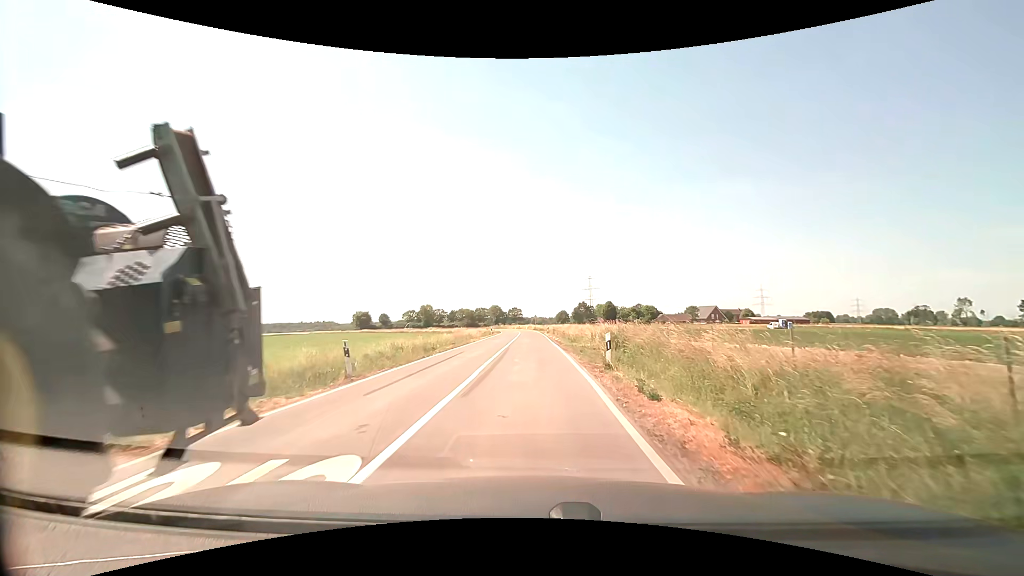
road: secondary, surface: asphalt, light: Day
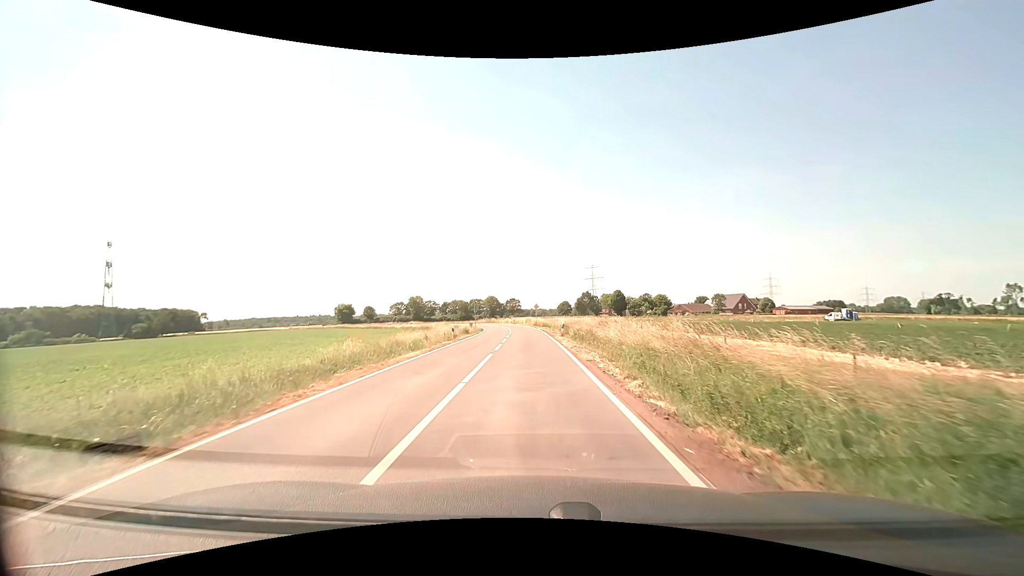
(-0.1, +30.7) m; 0°
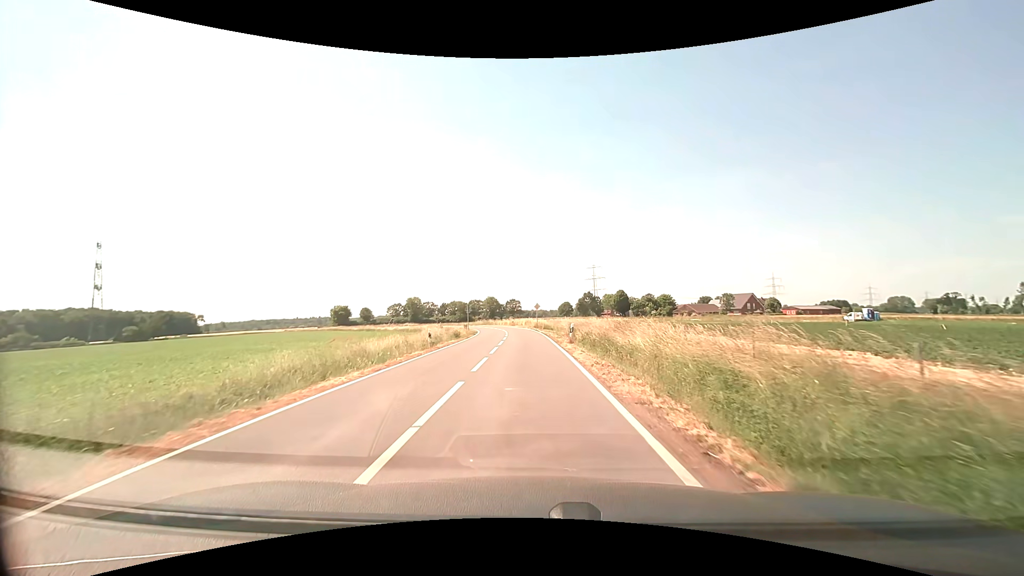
(0.0, +7.2) m; 0°
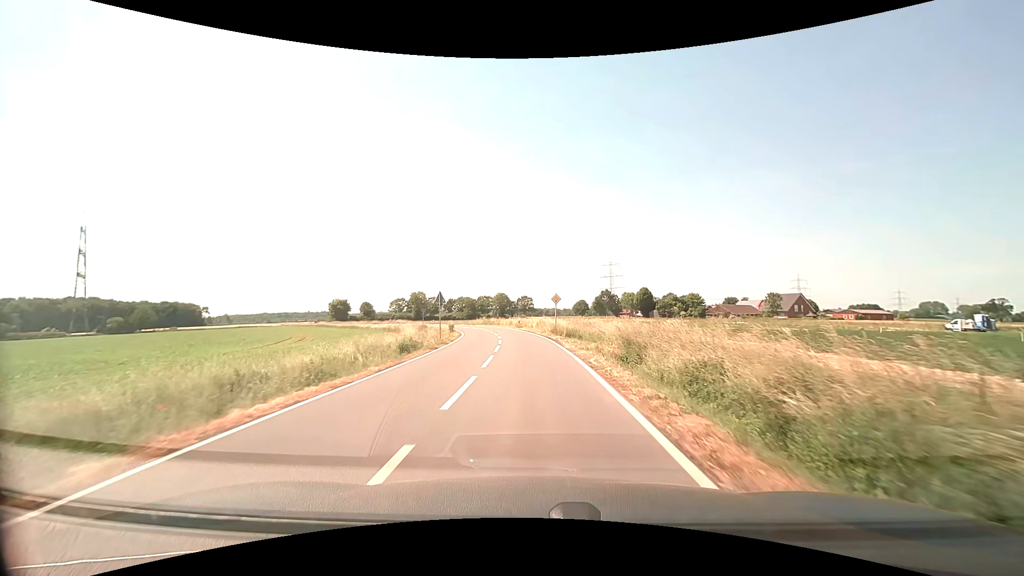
(-0.3, +22.8) m; -1°
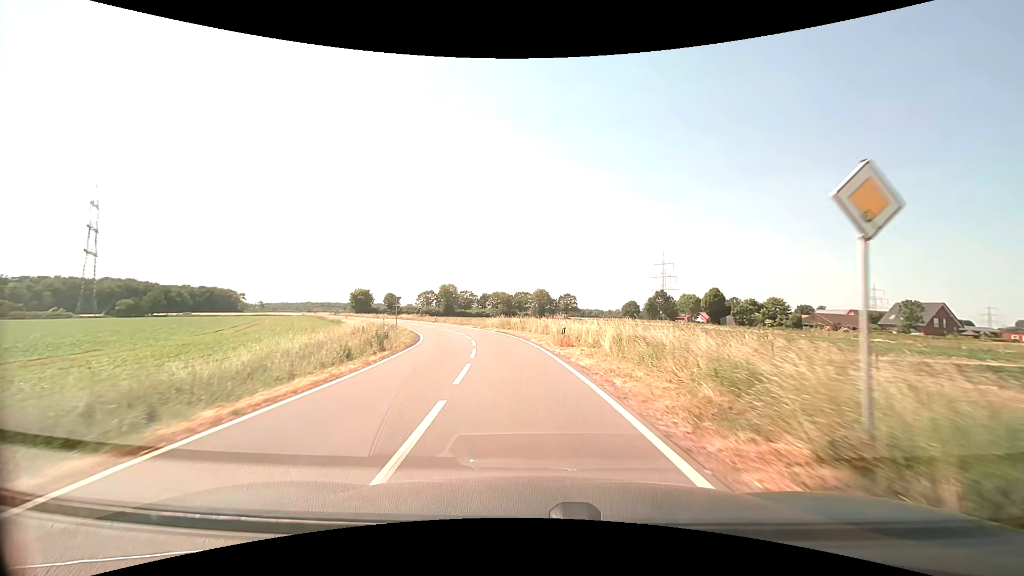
(-1.0, +33.2) m; -4°
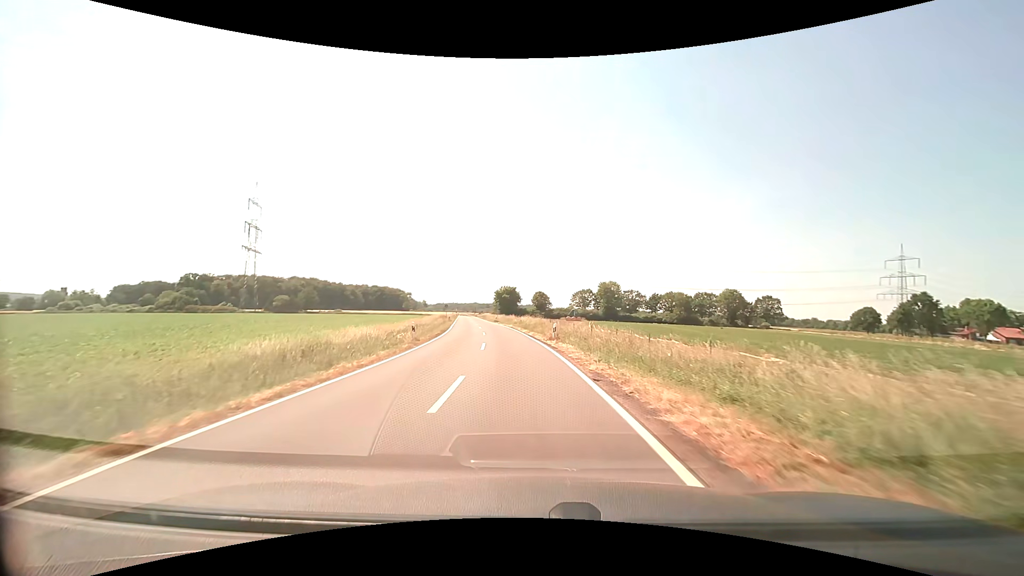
(-6.0, +44.4) m; -18°
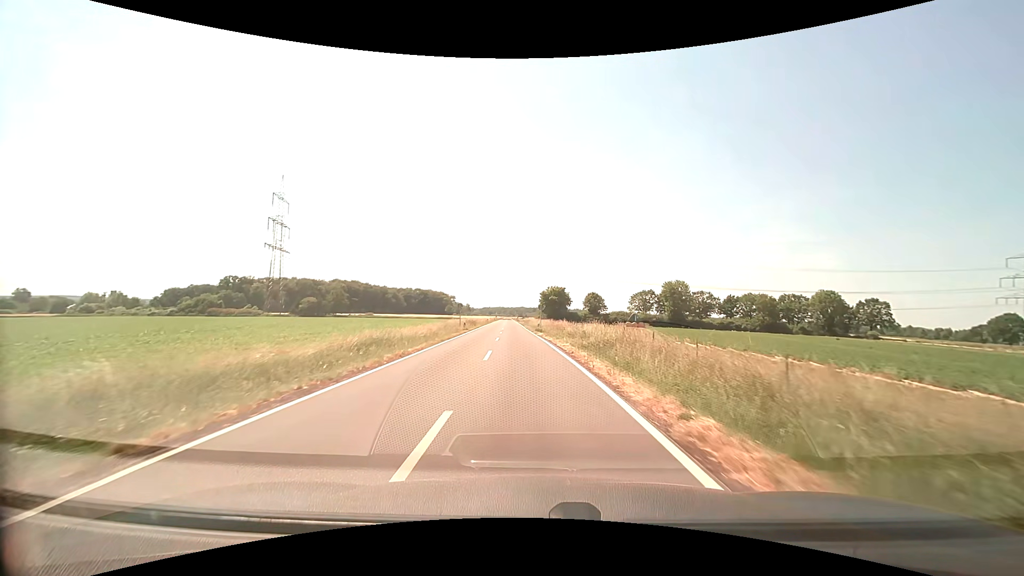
(-1.7, +28.0) m; -6°
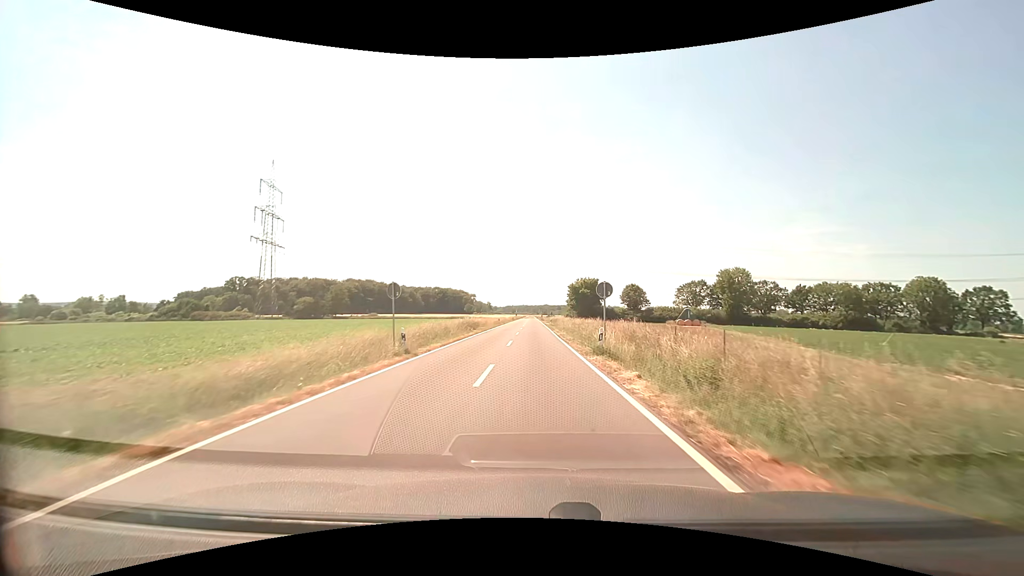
(-1.1, +29.9) m; -3°
(0, +10) (0, +20) (0, +30) (0, +40) (0, +50) (0, +60) (0, +70) (0, +80) (0, +90) (0, +100) m
